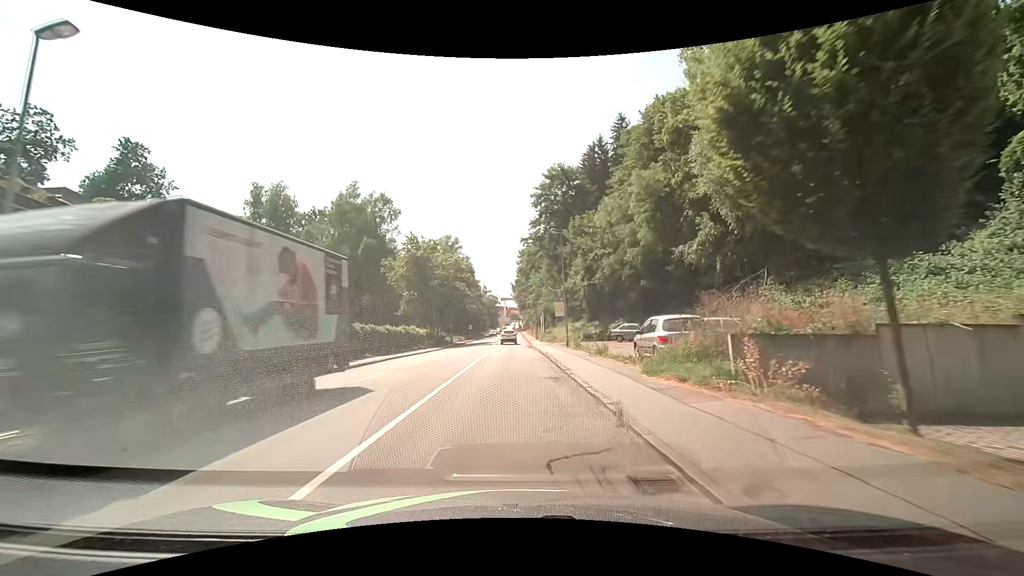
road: tertiary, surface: asphalt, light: Day
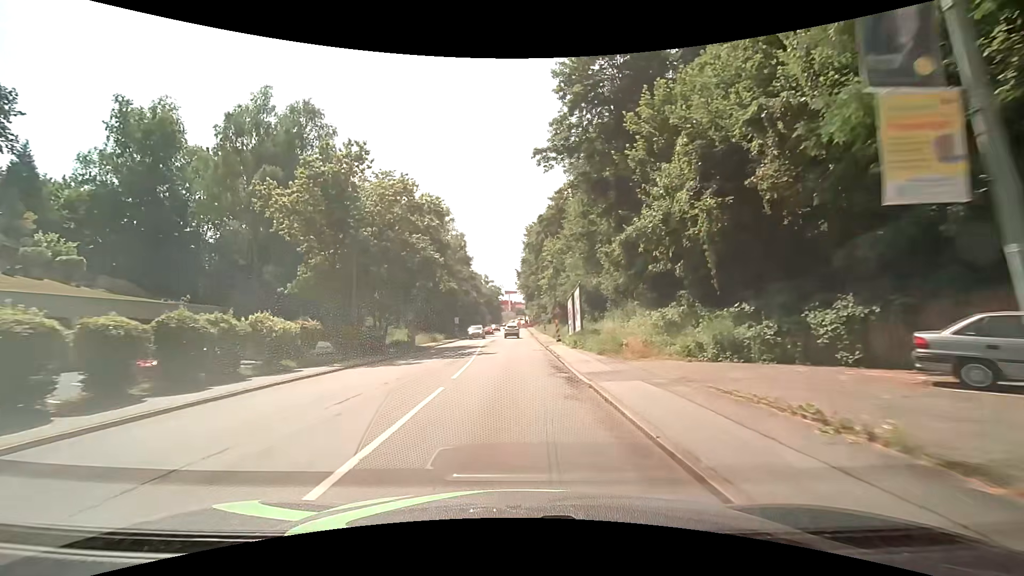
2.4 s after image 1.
(-0.5, +30.4) m; -1°
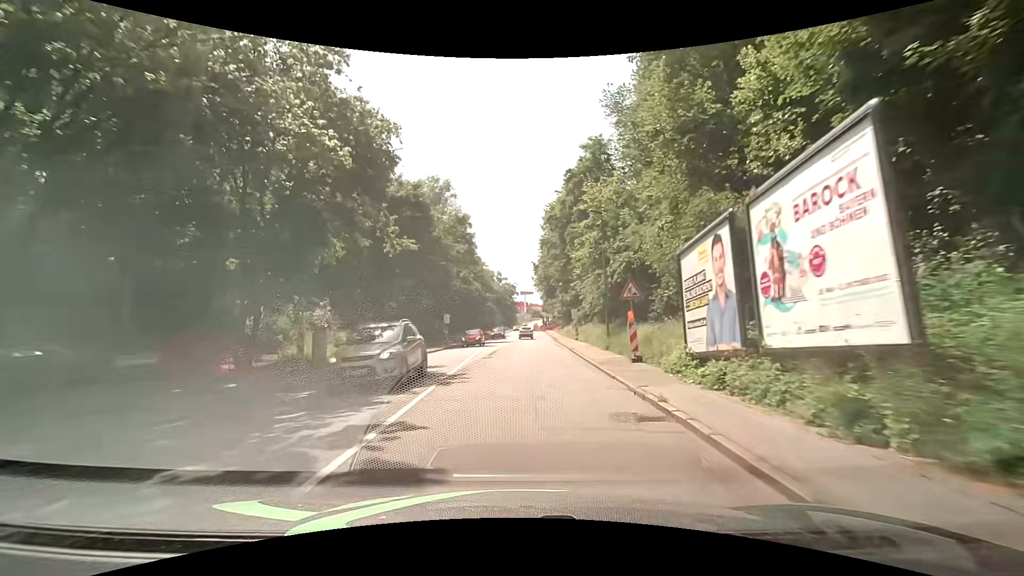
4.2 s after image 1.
(-0.2, +22.9) m; -2°
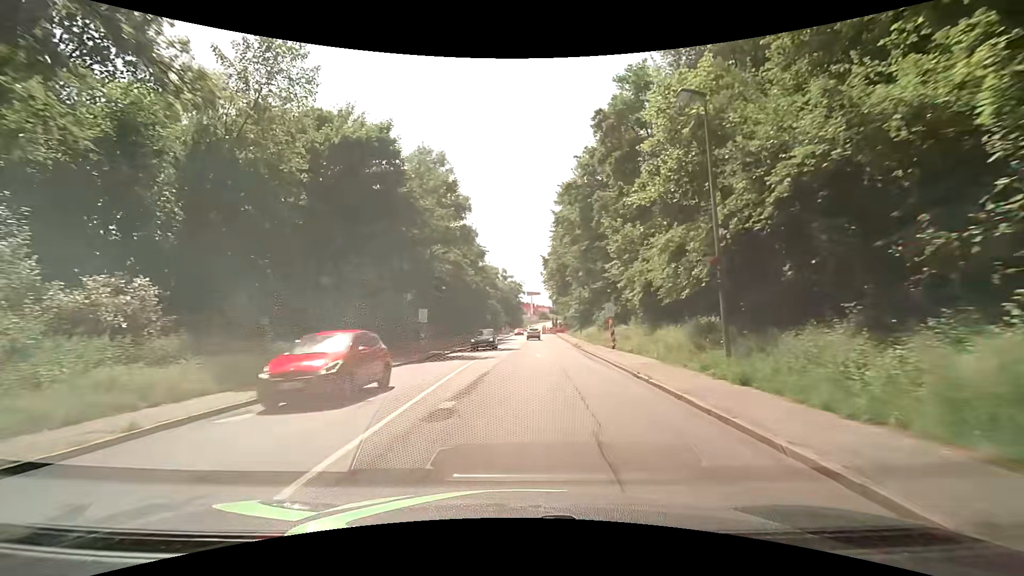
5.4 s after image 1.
(-0.2, +15.2) m; -1°
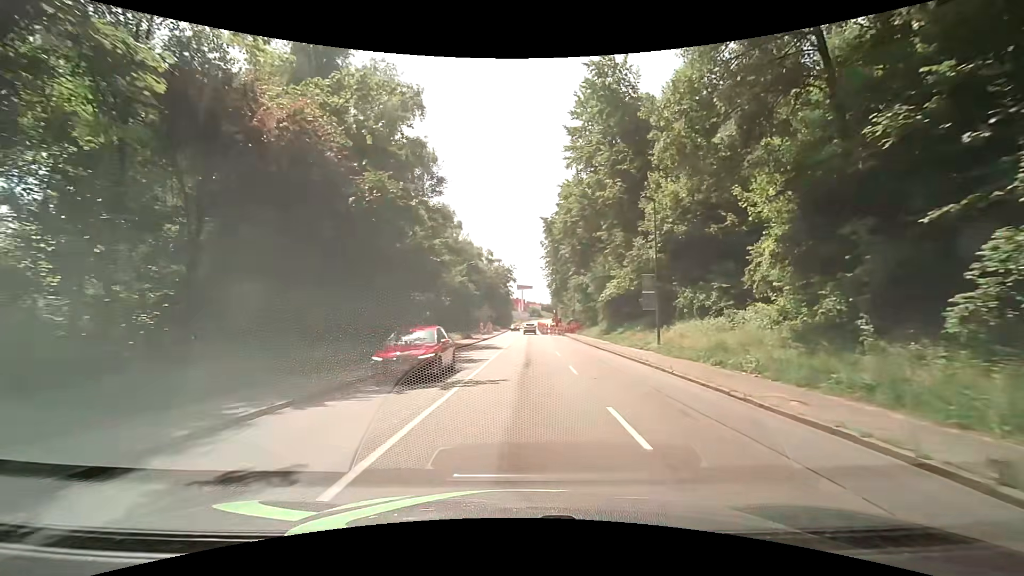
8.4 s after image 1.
(+0.4, +38.0) m; +1°
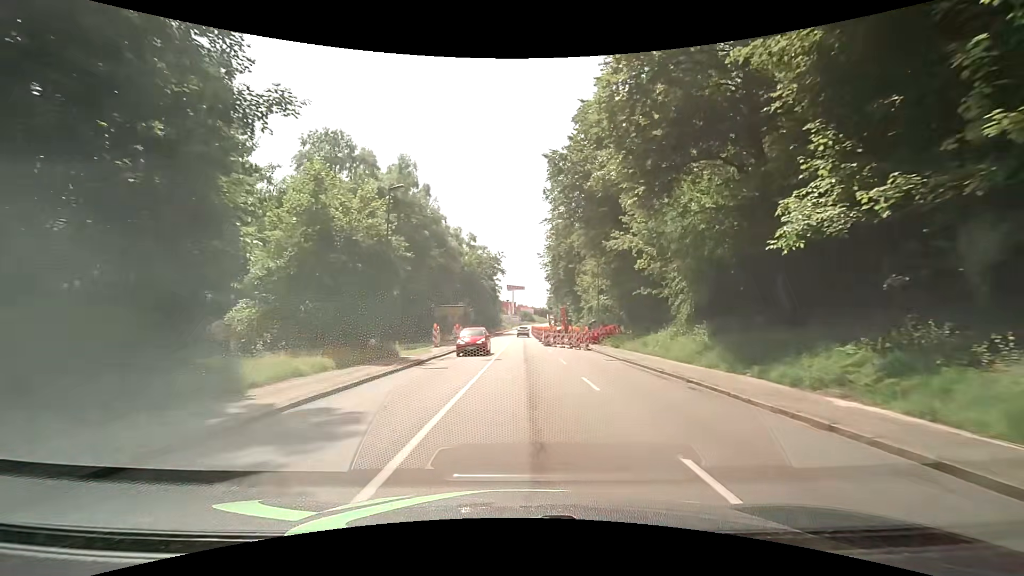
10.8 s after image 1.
(+0.4, +30.3) m; +1°
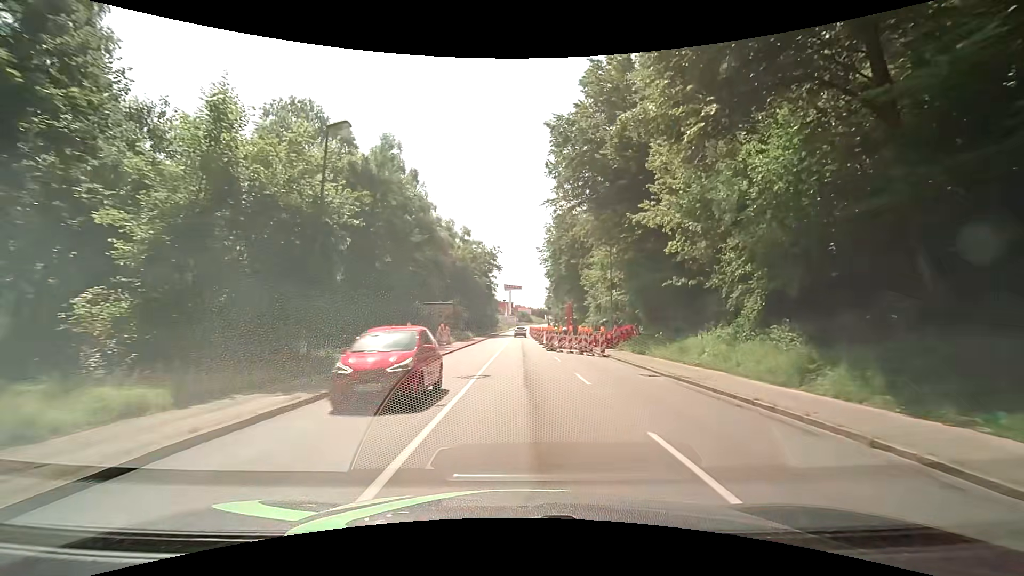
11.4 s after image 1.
(0.0, +7.6) m; +1°
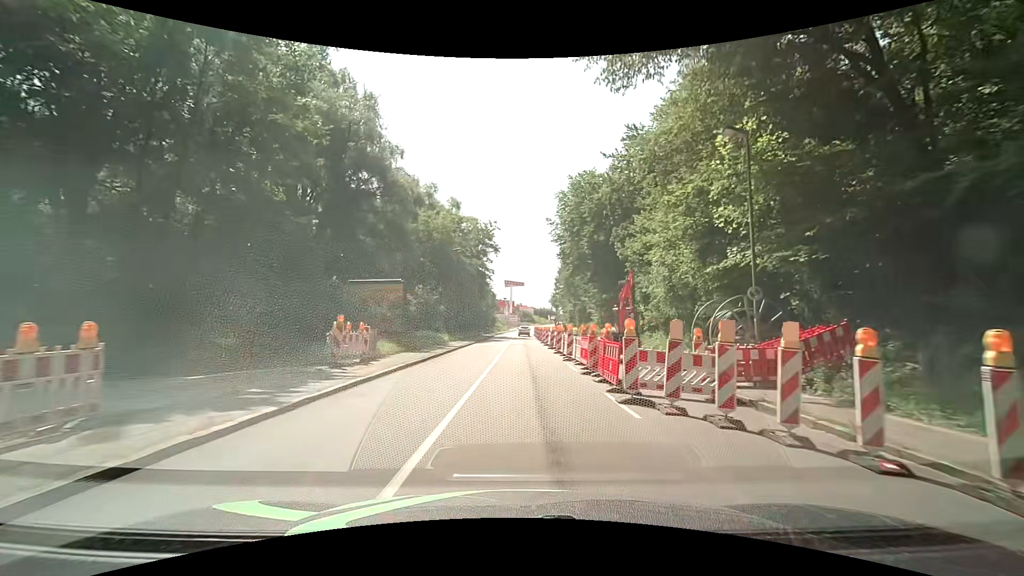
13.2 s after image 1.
(-0.2, +22.8) m; 0°
(0, +10) (0, +20) (0, +30) (0, +40) (0, +50) (0, +60) (+1, +70) (+1, +80) (+1, +90) (+1, +100) m
